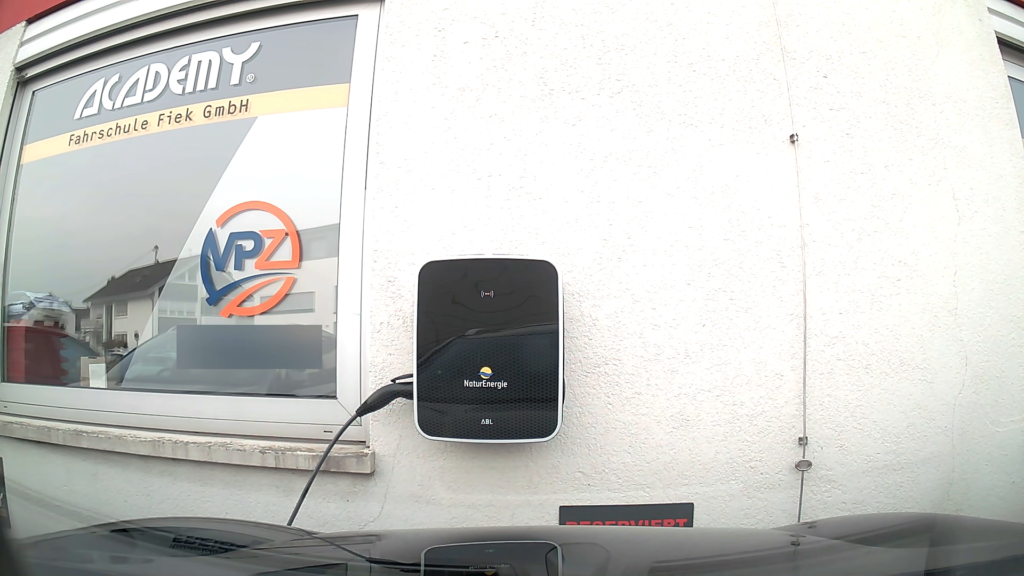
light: Day
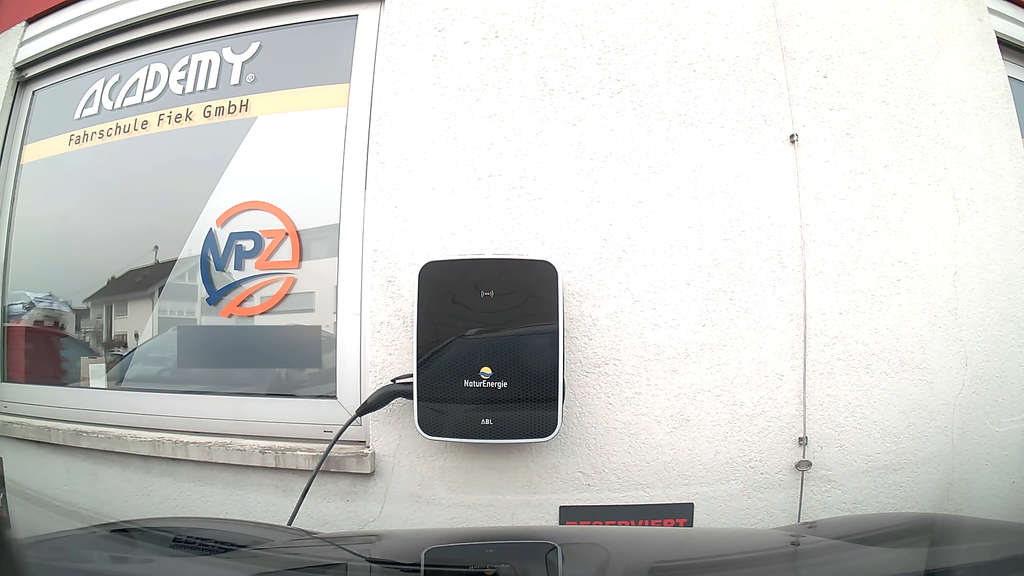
(0.0, 0.0) m; 0°
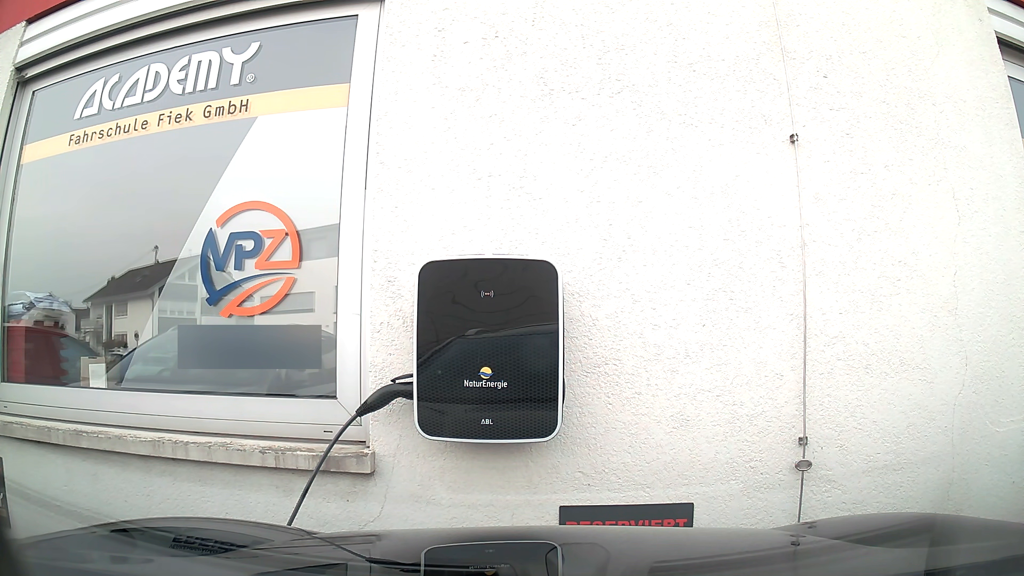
(0.0, 0.0) m; 0°
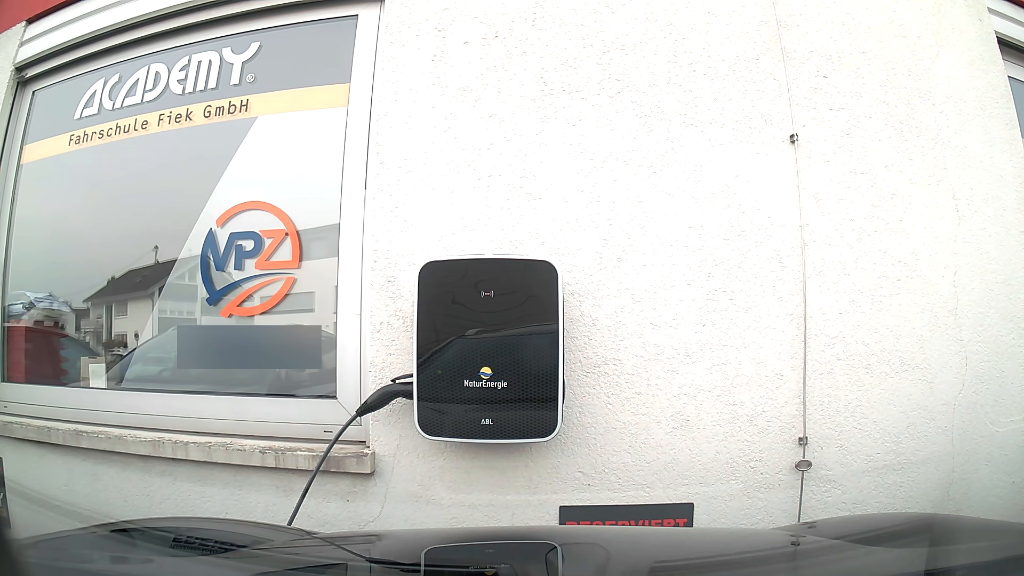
(0.0, 0.0) m; 0°
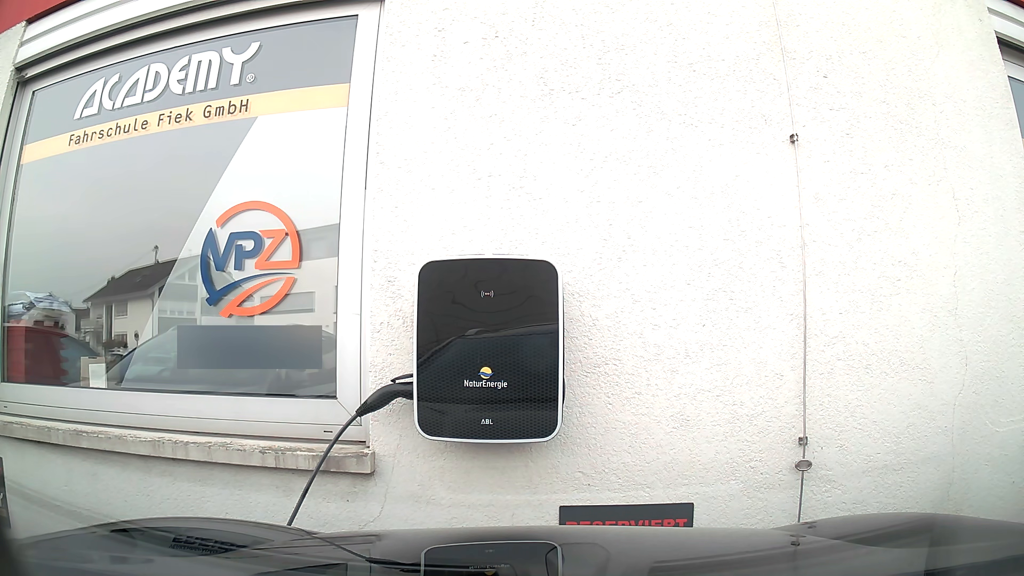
(0.0, 0.0) m; 0°
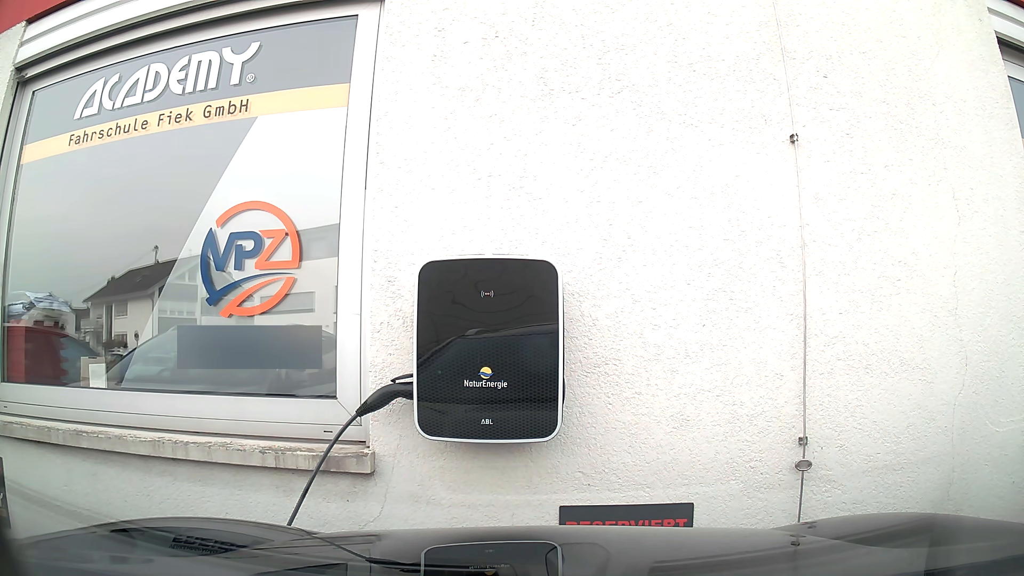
(0.0, 0.0) m; 0°
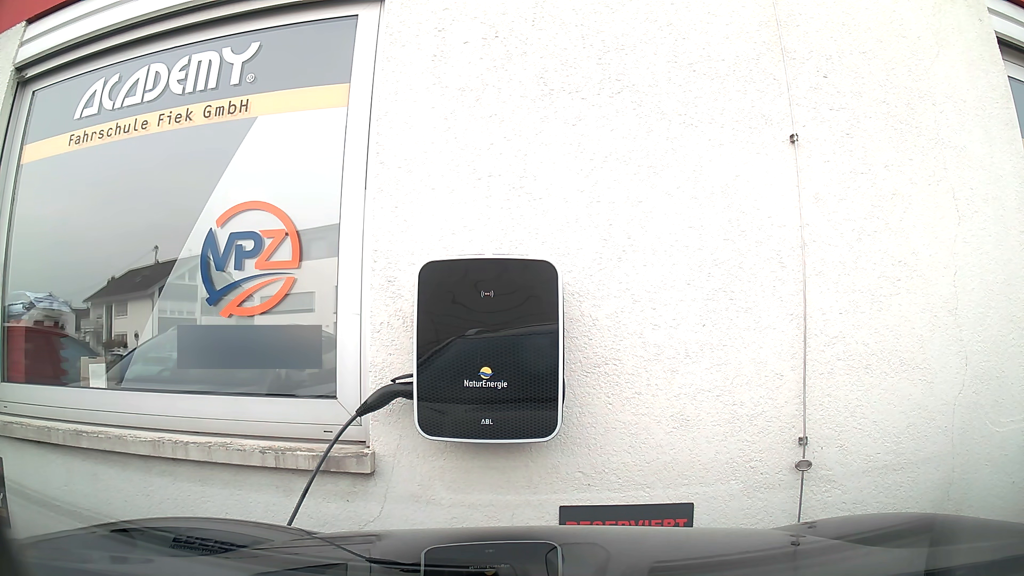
(0.0, 0.0) m; 0°
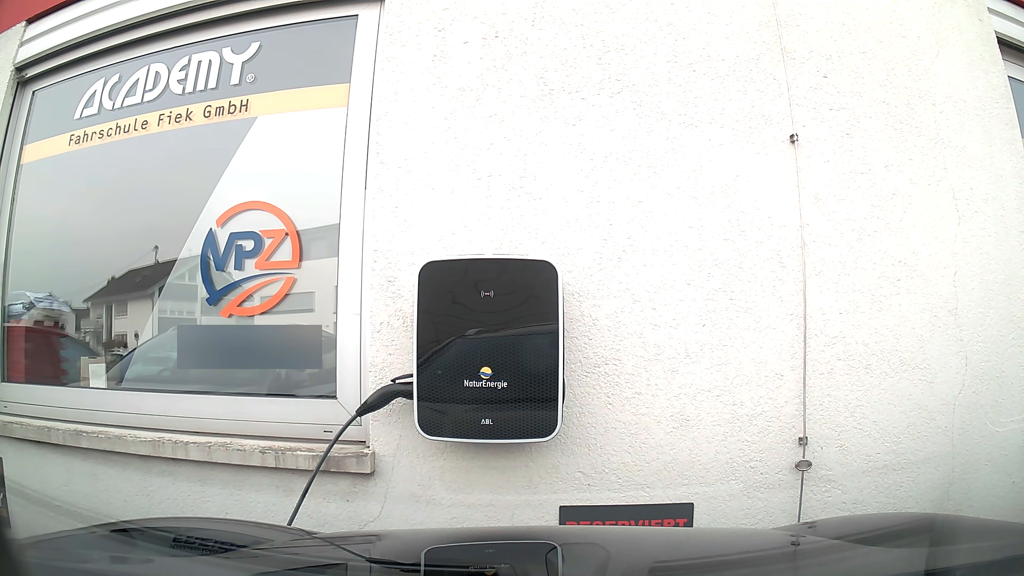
(0.0, 0.0) m; 0°
